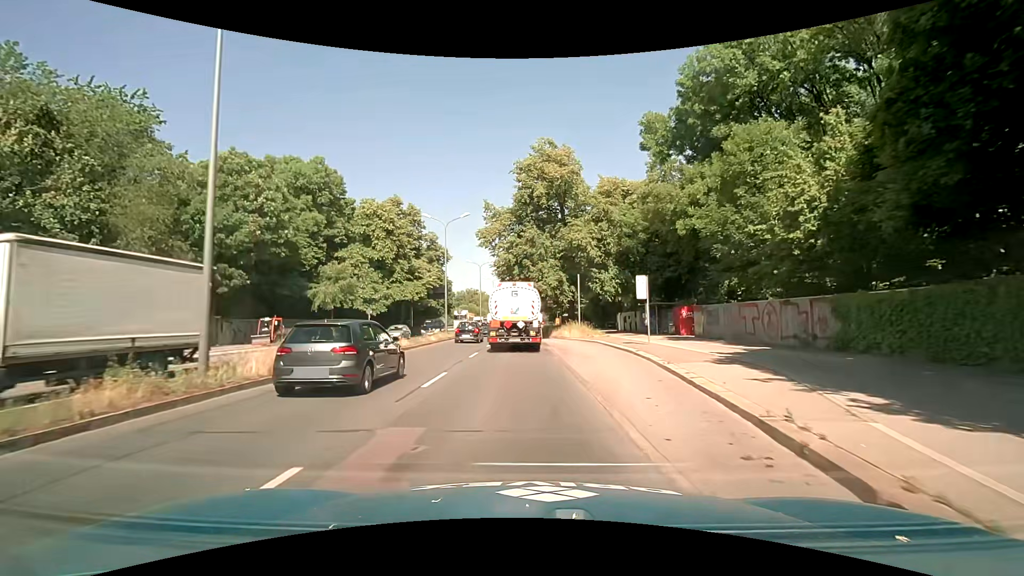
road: trunk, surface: asphalt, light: Day
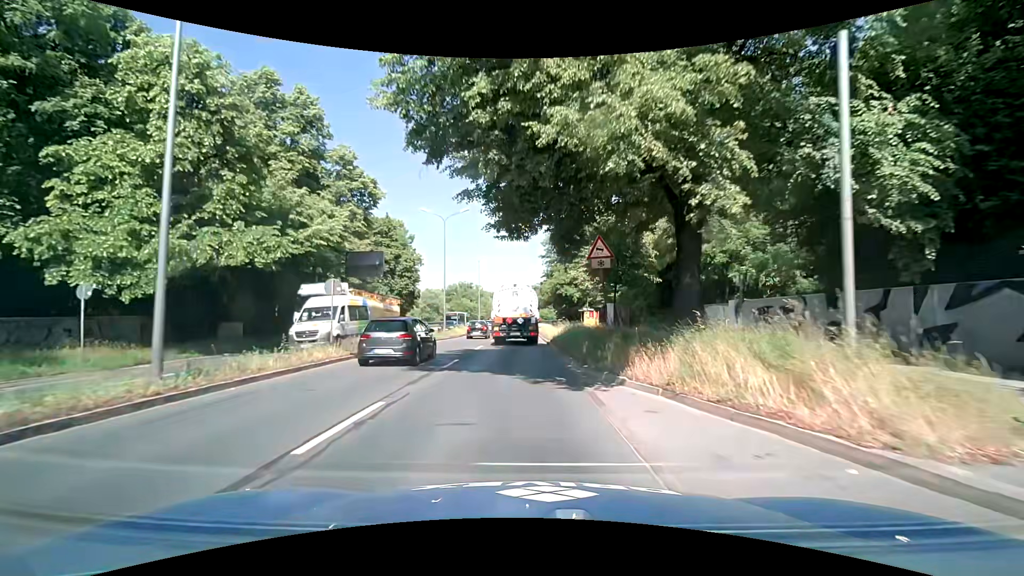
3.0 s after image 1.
(0.0, +32.7) m; 0°
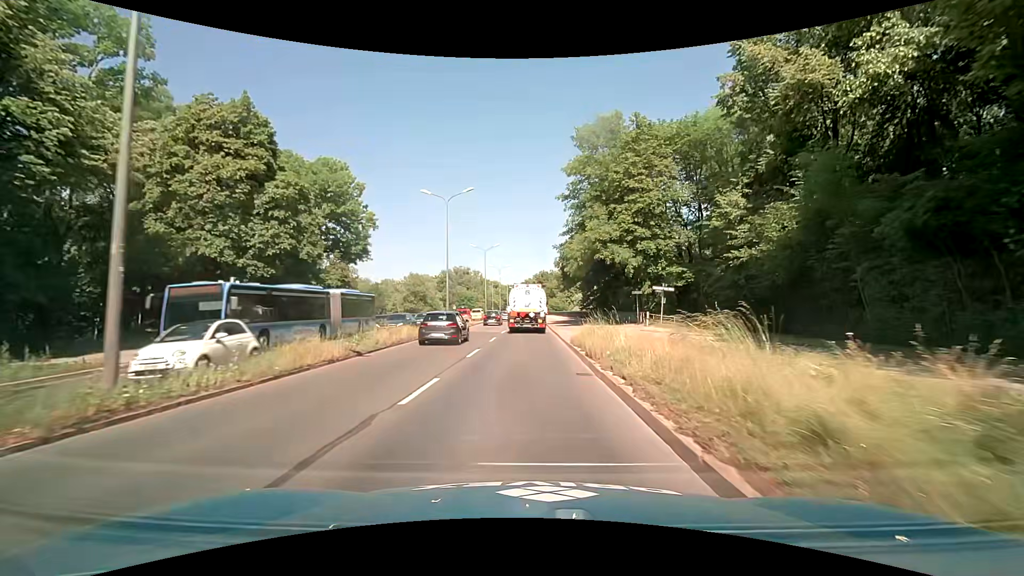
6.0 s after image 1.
(-0.6, +33.4) m; -1°
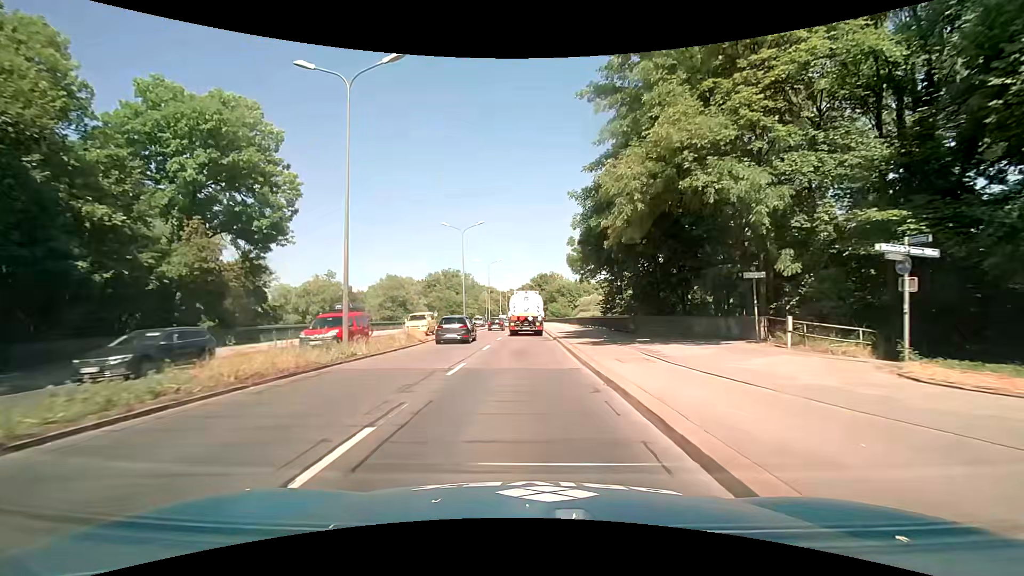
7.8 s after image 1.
(+0.3, +21.0) m; 0°
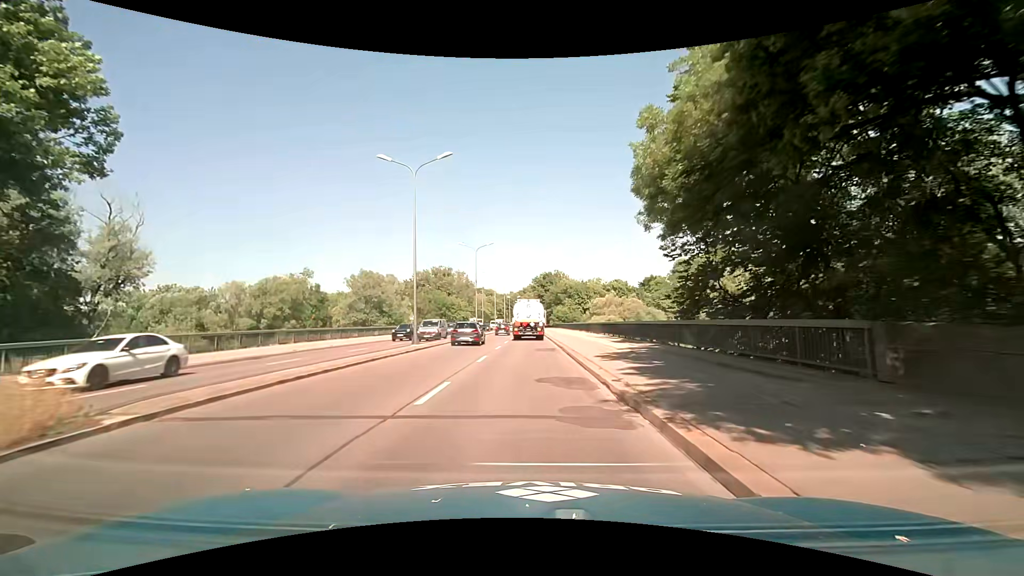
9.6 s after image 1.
(+0.1, +21.6) m; 0°
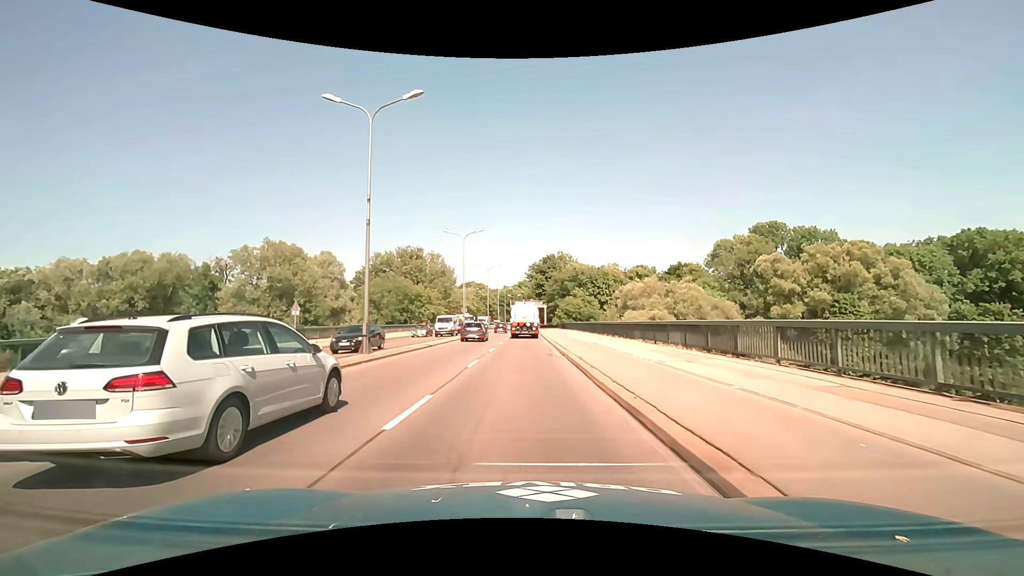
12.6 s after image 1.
(0.0, +38.0) m; +1°
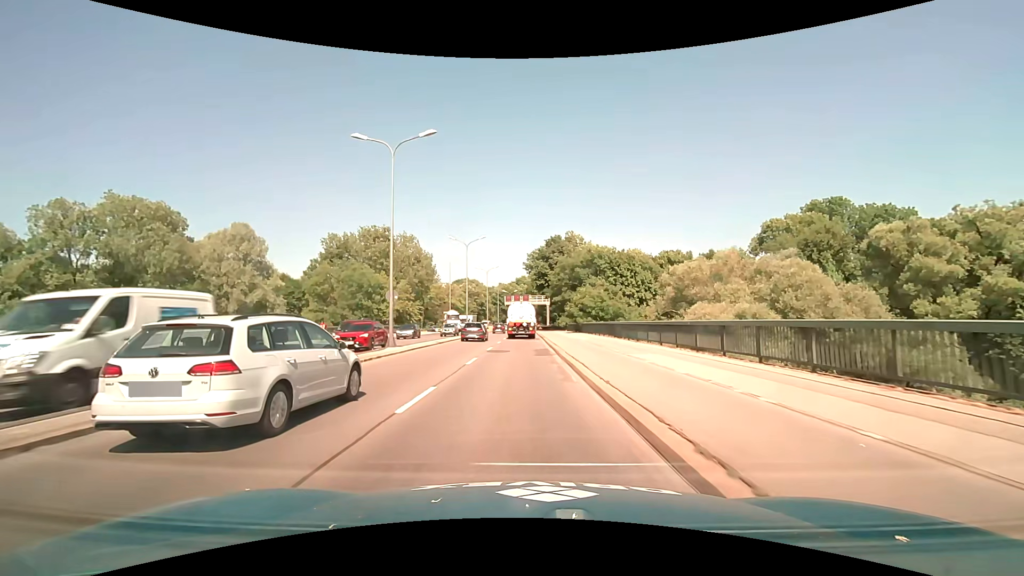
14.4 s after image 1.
(-0.1, +26.1) m; -1°
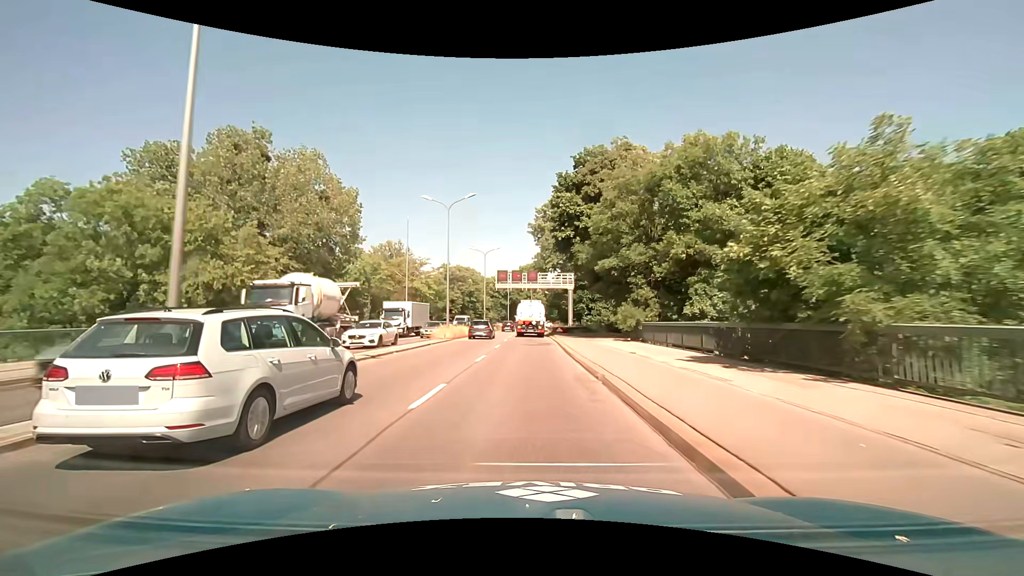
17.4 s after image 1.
(-0.1, +45.1) m; -1°
(0, +10) (0, +20) (0, +30) (0, +40) (0, +50) (+1, +60) (+1, +70) (+1, +80) (+2, +90) (+3, +100) m
